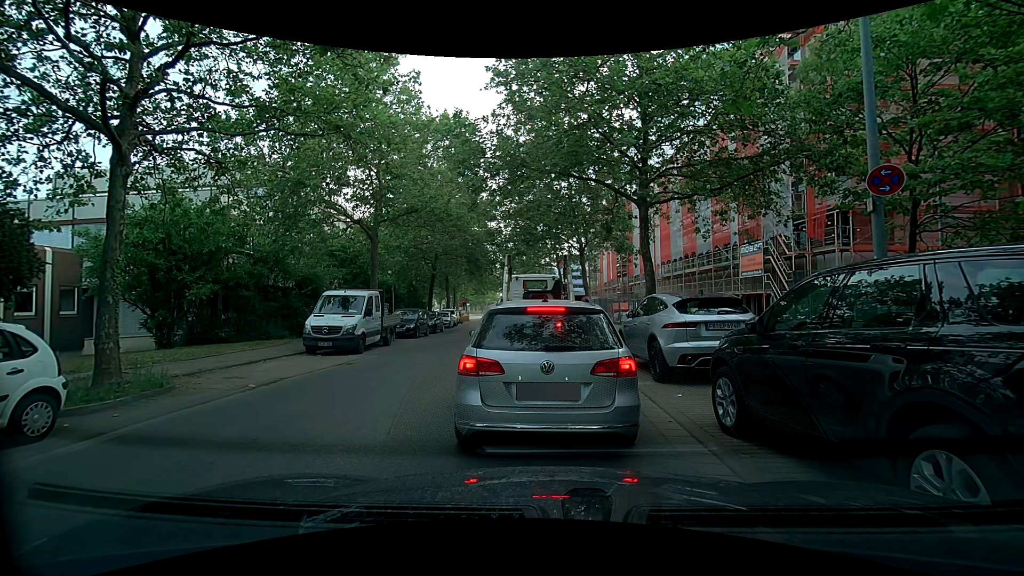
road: tertiary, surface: asphalt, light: Day
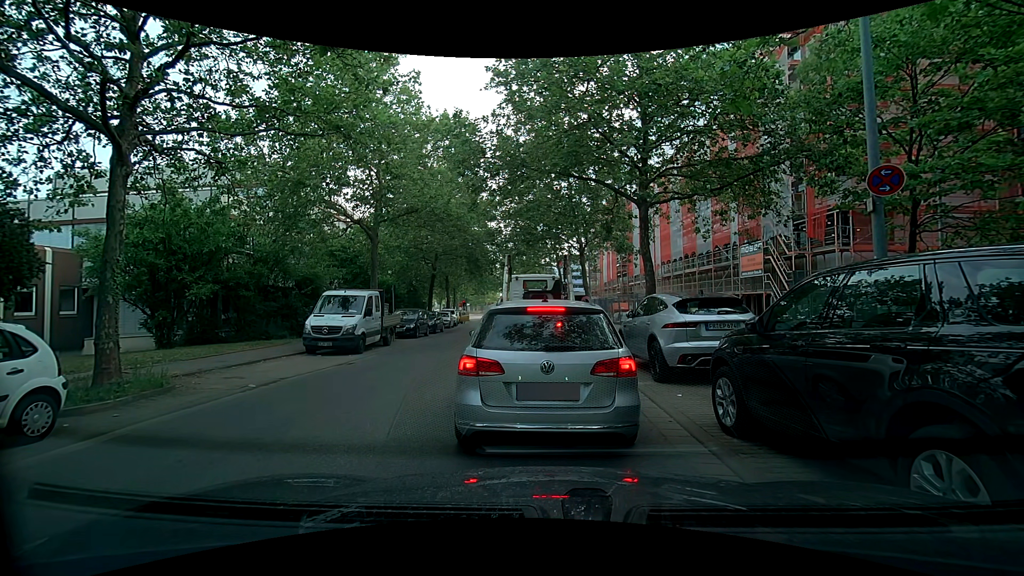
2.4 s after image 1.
(0.0, 0.0) m; 0°
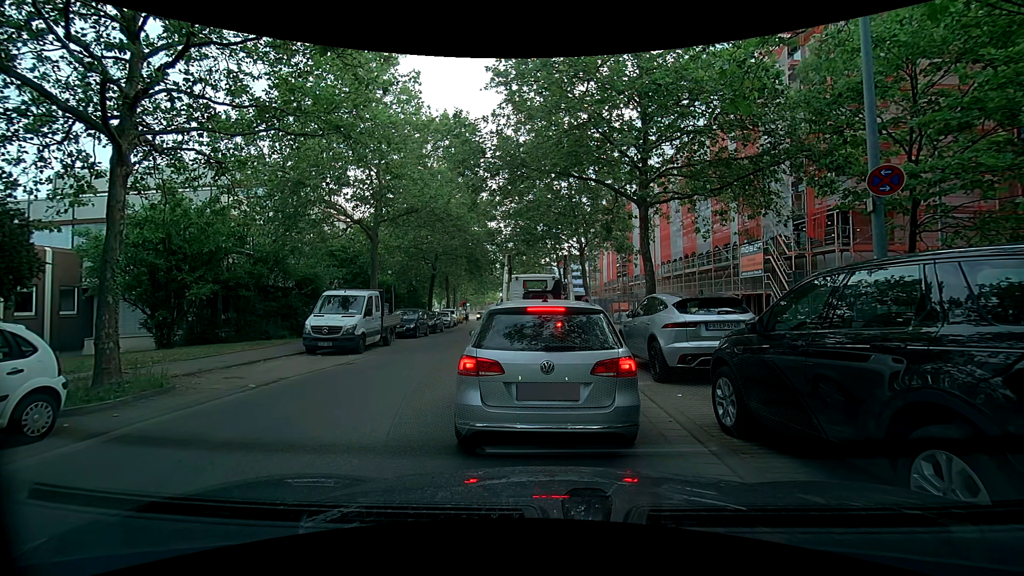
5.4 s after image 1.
(0.0, 0.0) m; 0°
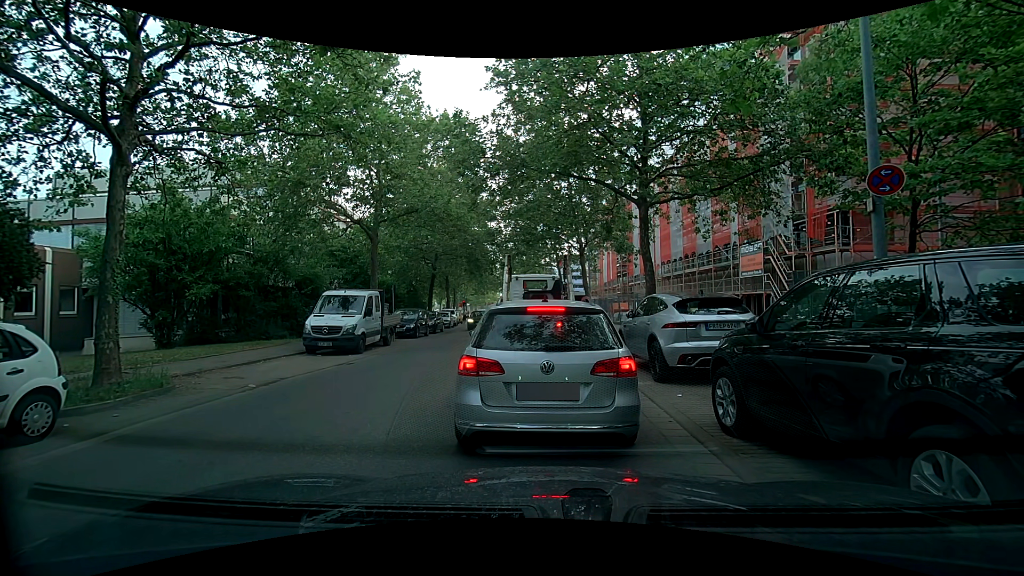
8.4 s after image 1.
(0.0, 0.0) m; 0°
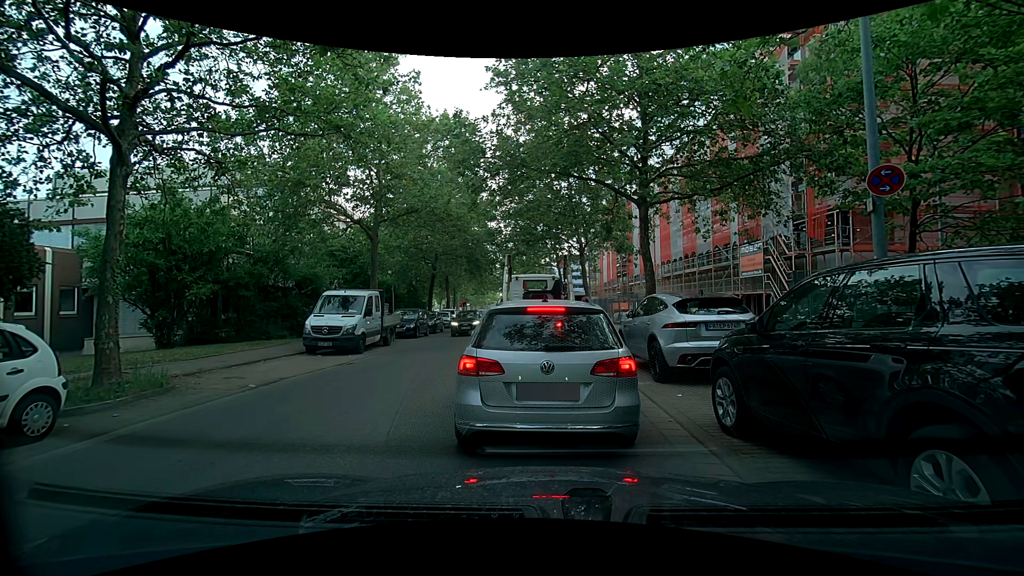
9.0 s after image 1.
(0.0, 0.0) m; 0°
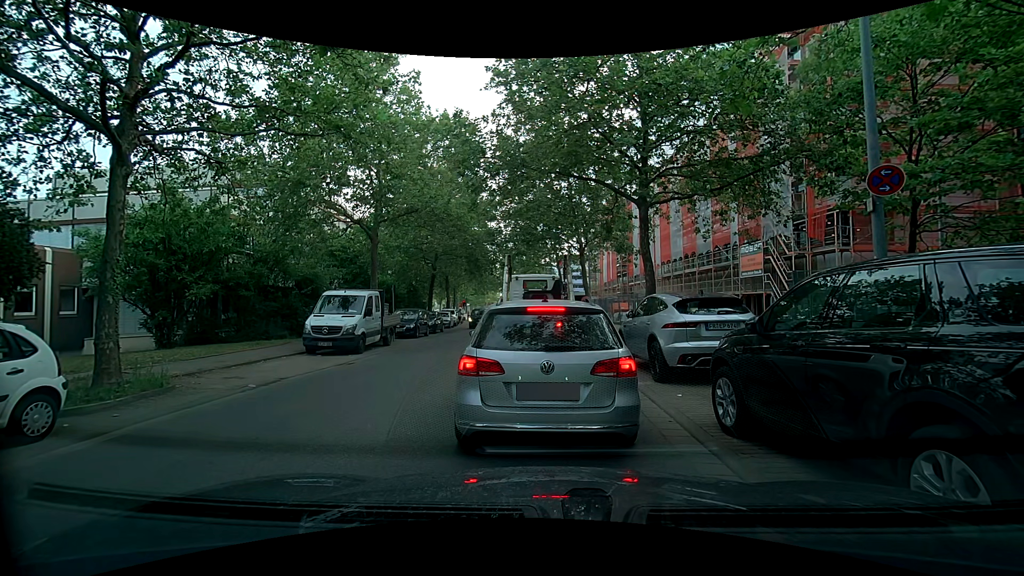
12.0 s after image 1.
(0.0, 0.0) m; 0°
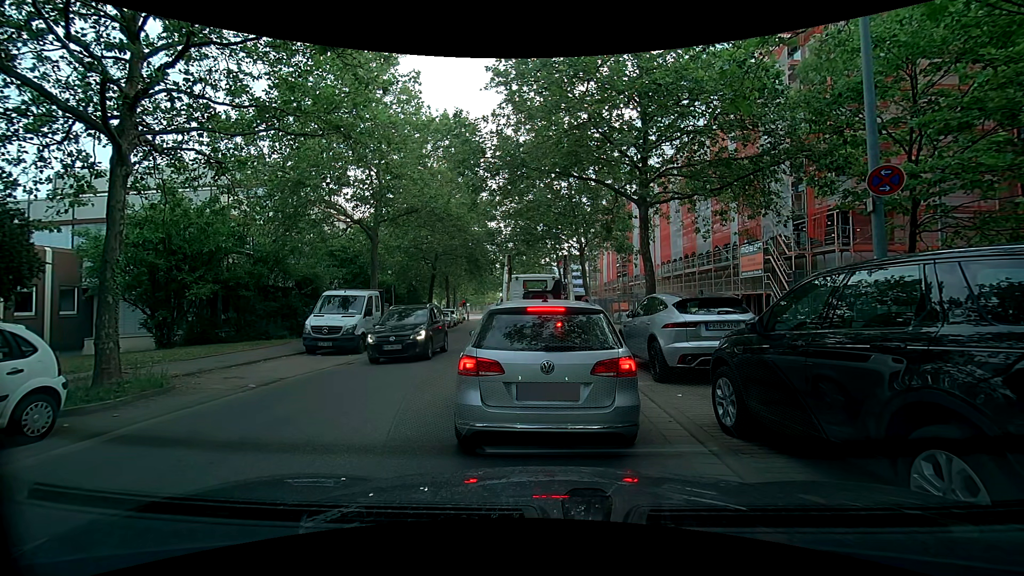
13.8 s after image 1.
(0.0, 0.0) m; 0°
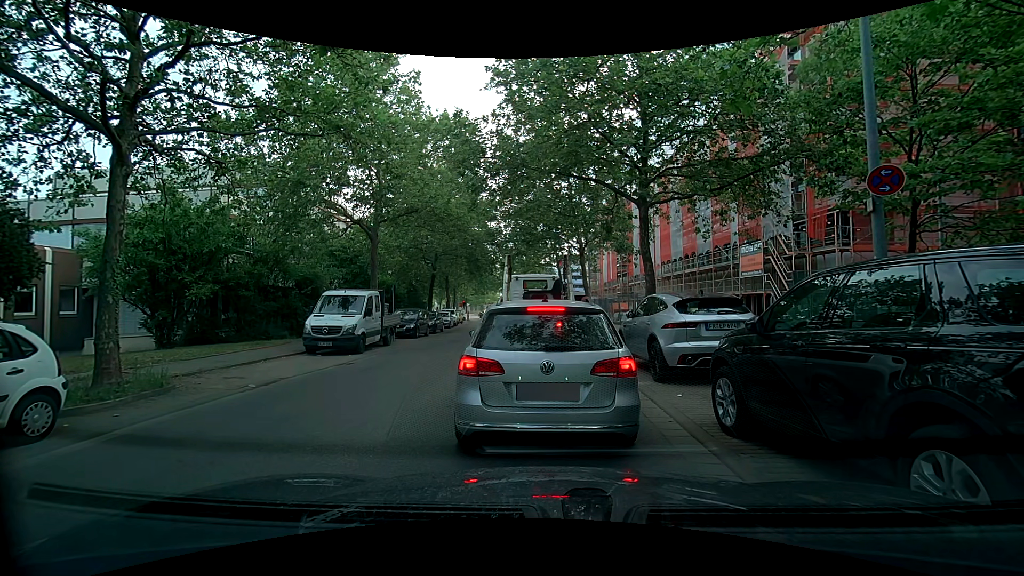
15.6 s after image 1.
(0.0, 0.0) m; 0°
